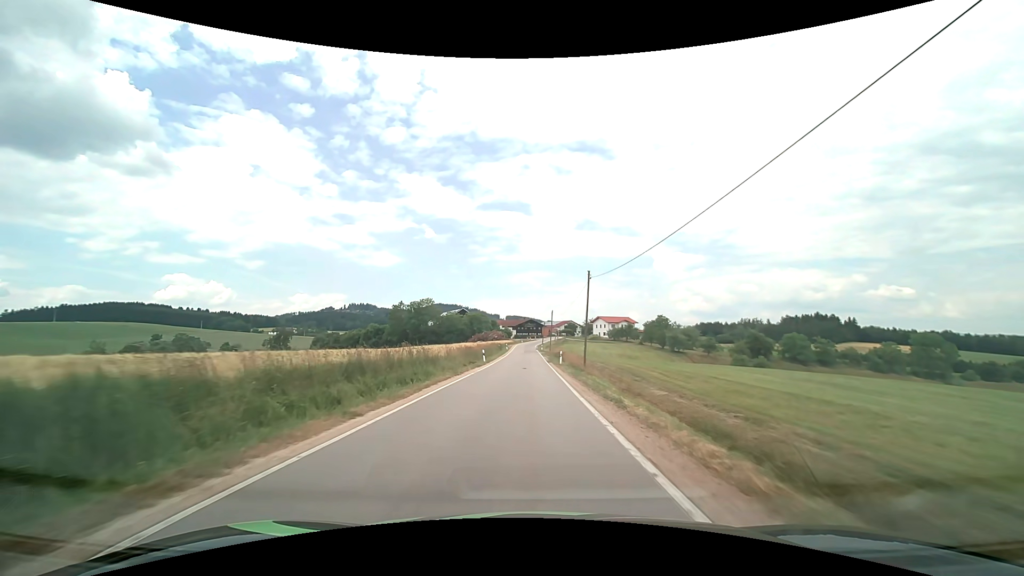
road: tertiary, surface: asphalt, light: Day
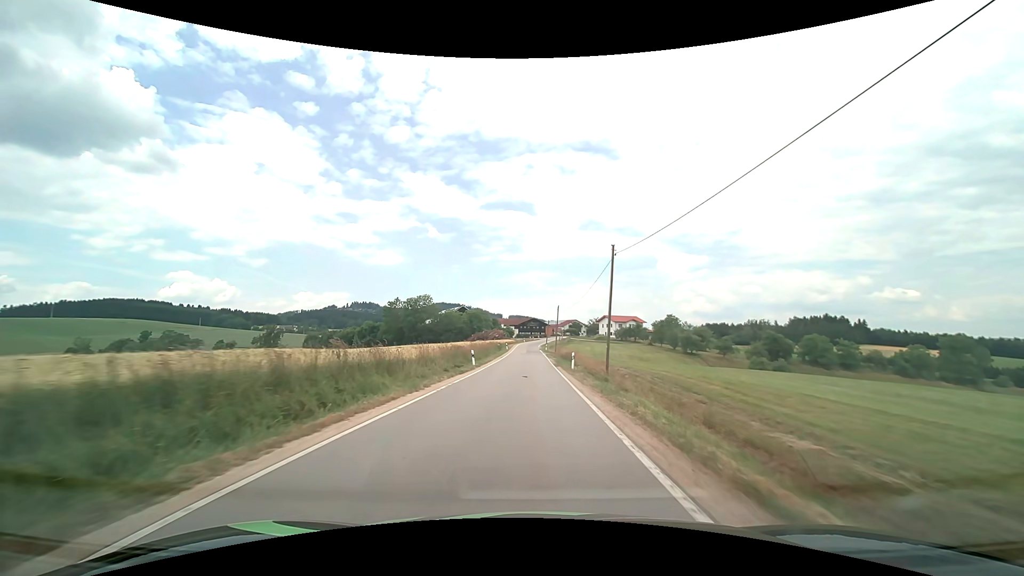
(0.0, +9.1) m; 0°
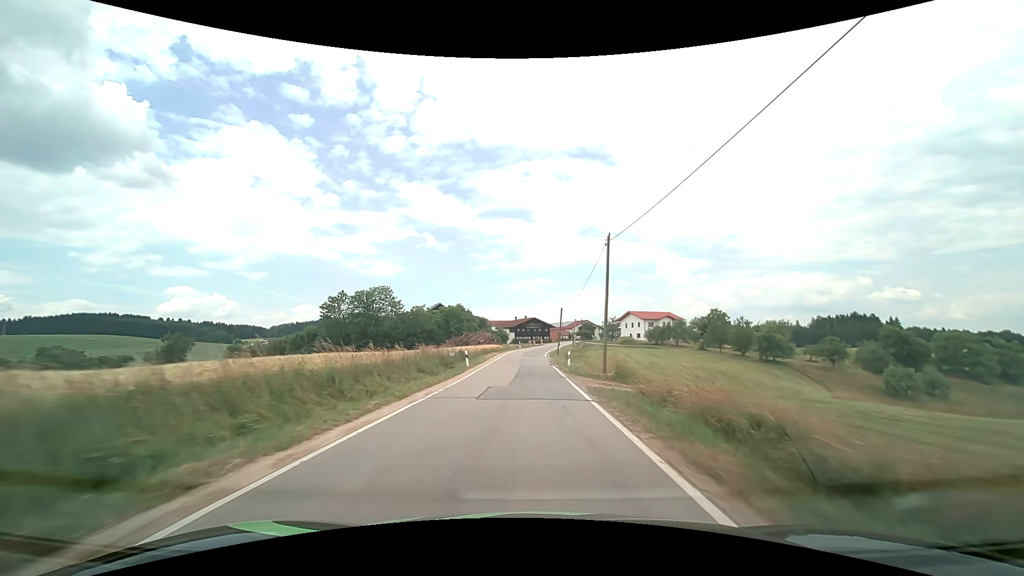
(+0.1, +47.1) m; 0°
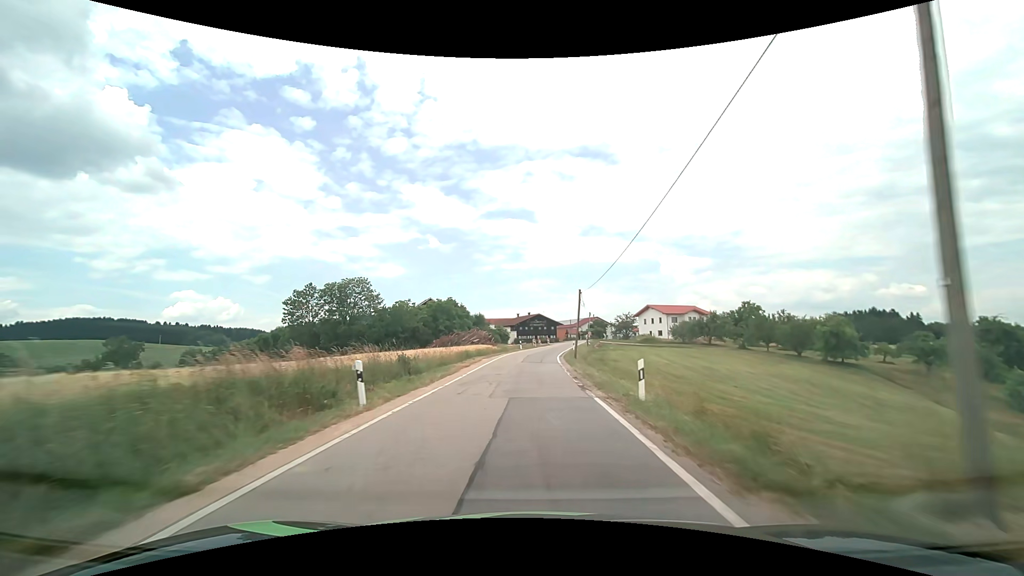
(0.0, +18.8) m; -1°
